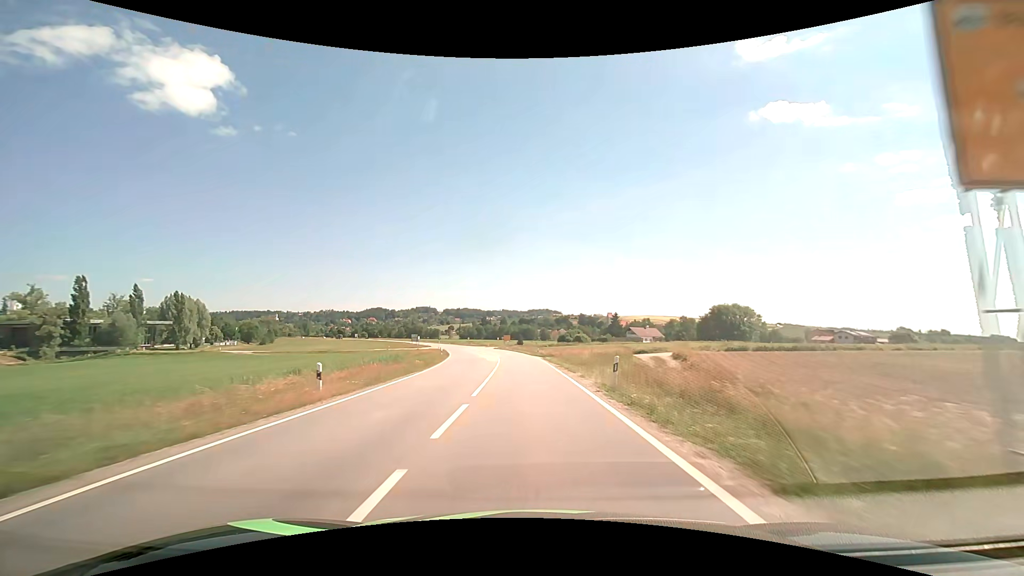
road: secondary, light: Day
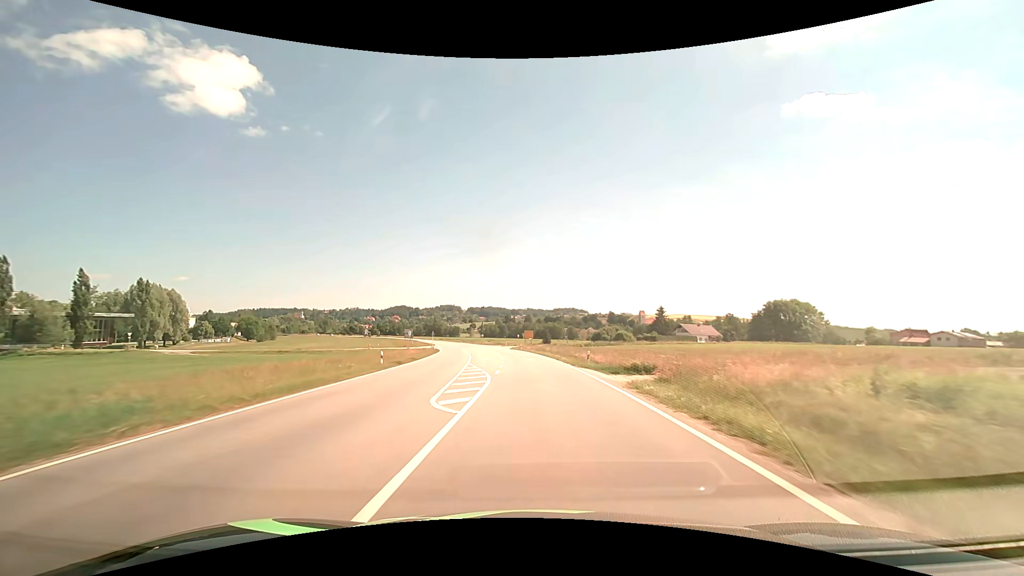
(-1.0, +35.2) m; -3°
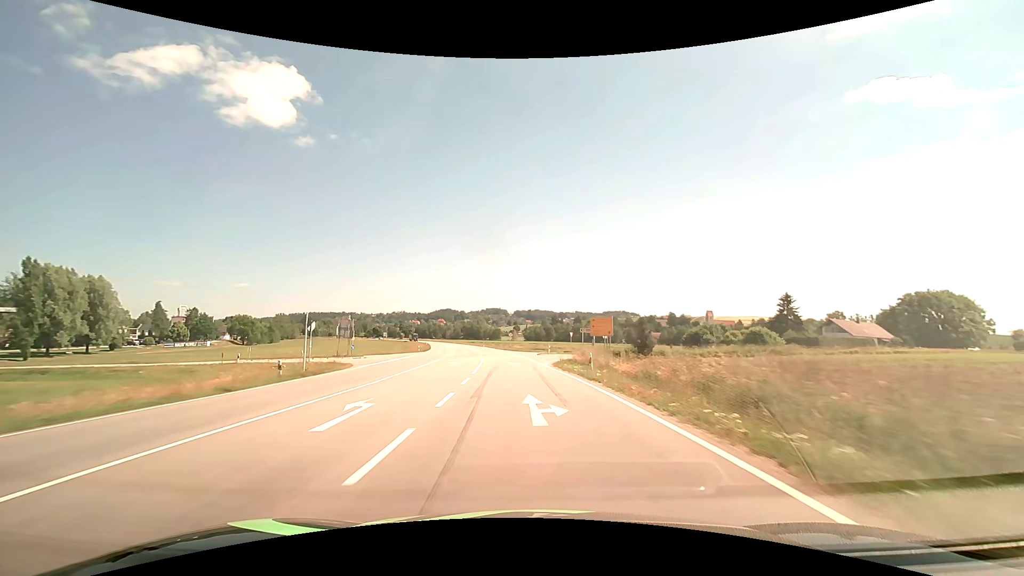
(-2.1, +59.0) m; -5°
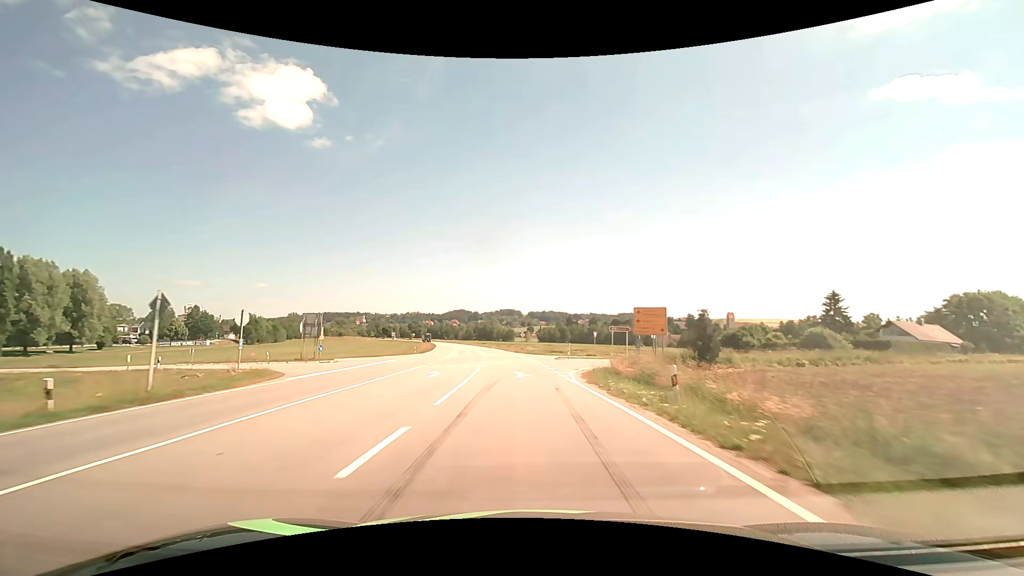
(-0.2, +11.8) m; -2°
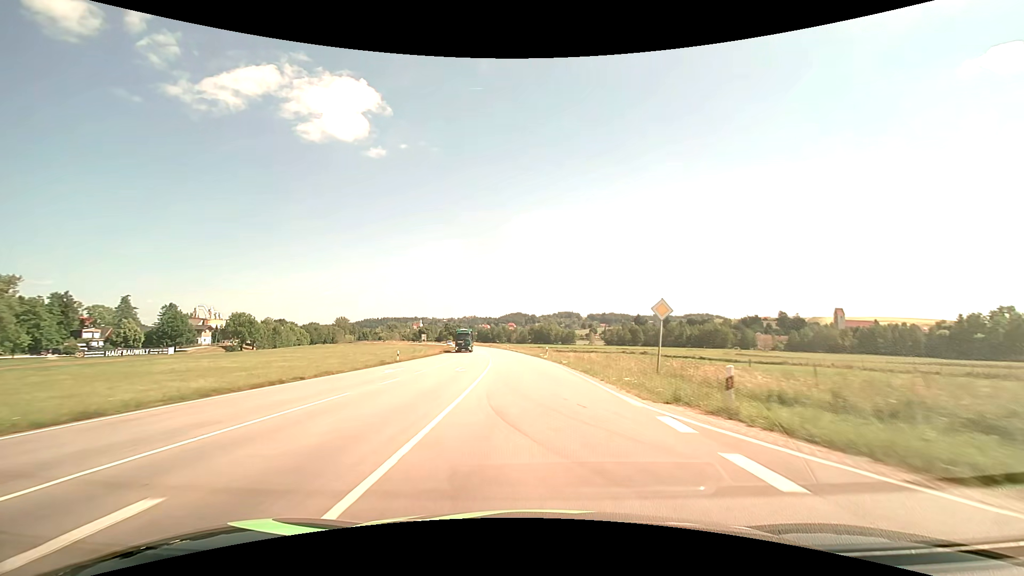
(-3.8, +58.9) m; -7°
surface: asphalt
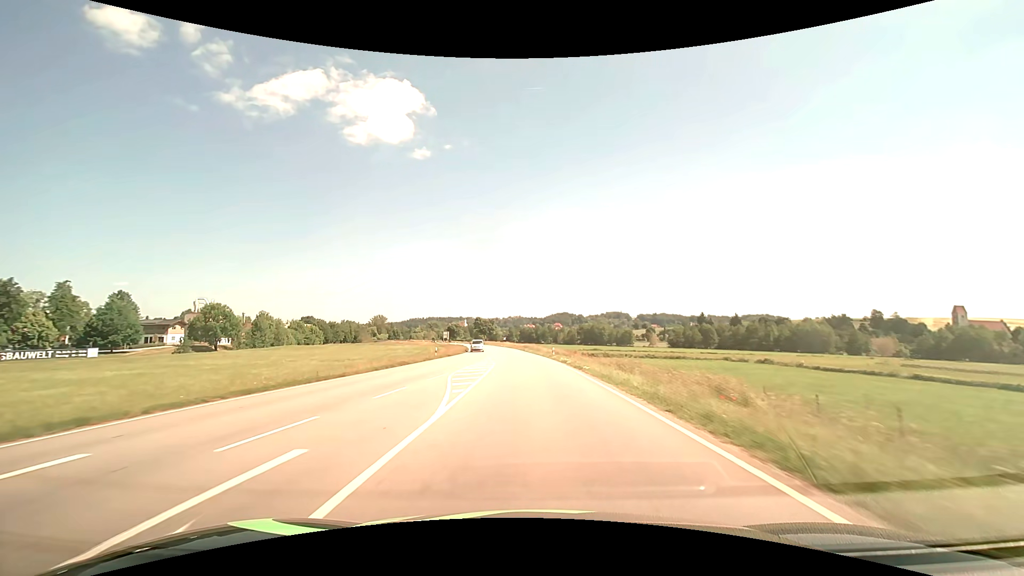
(-2.0, +47.2) m; -5°
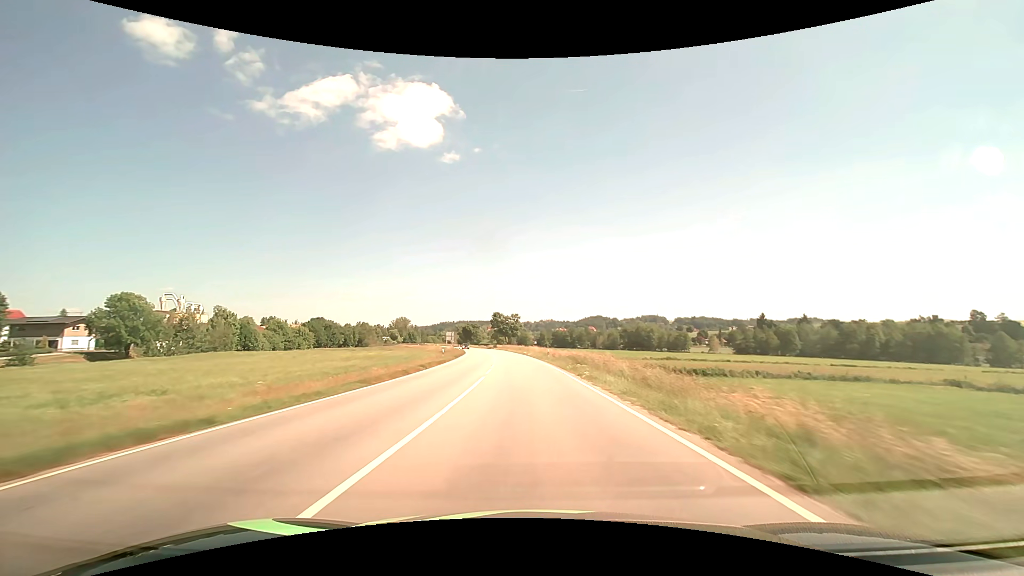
(-1.7, +47.6) m; -4°
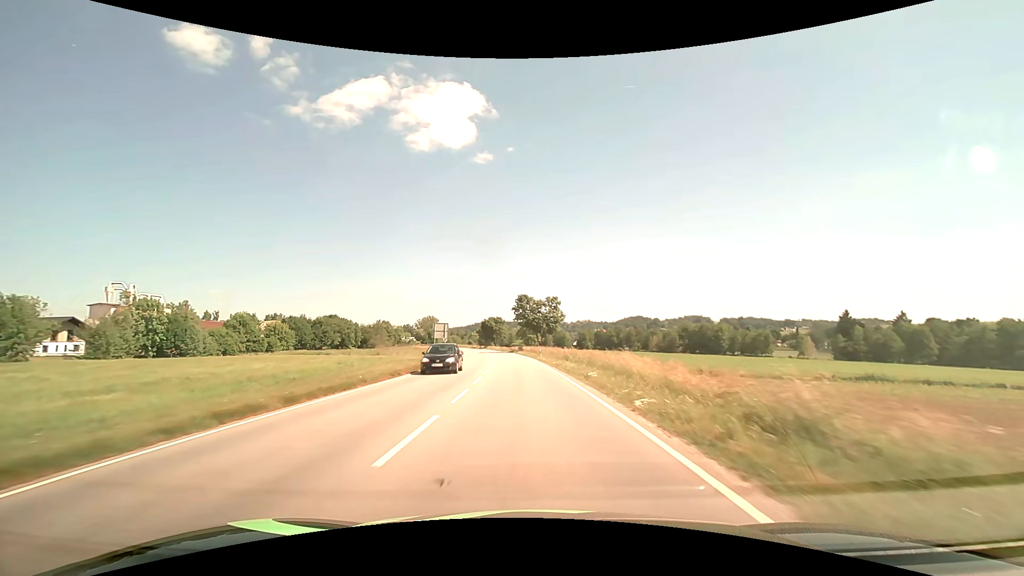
(-1.6, +48.0) m; -4°
(0, +10) (0, +20) (-1, +30) (-1, +40) (-2, +50) (-3, +60) (-4, +70) (-5, +80) (-7, +90) (-8, +100) m
